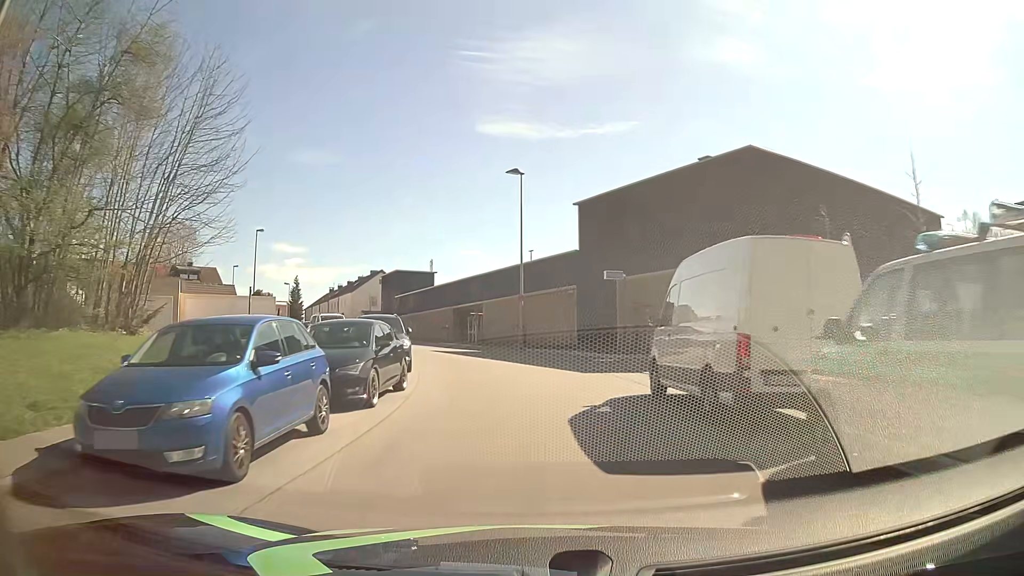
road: residential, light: Day
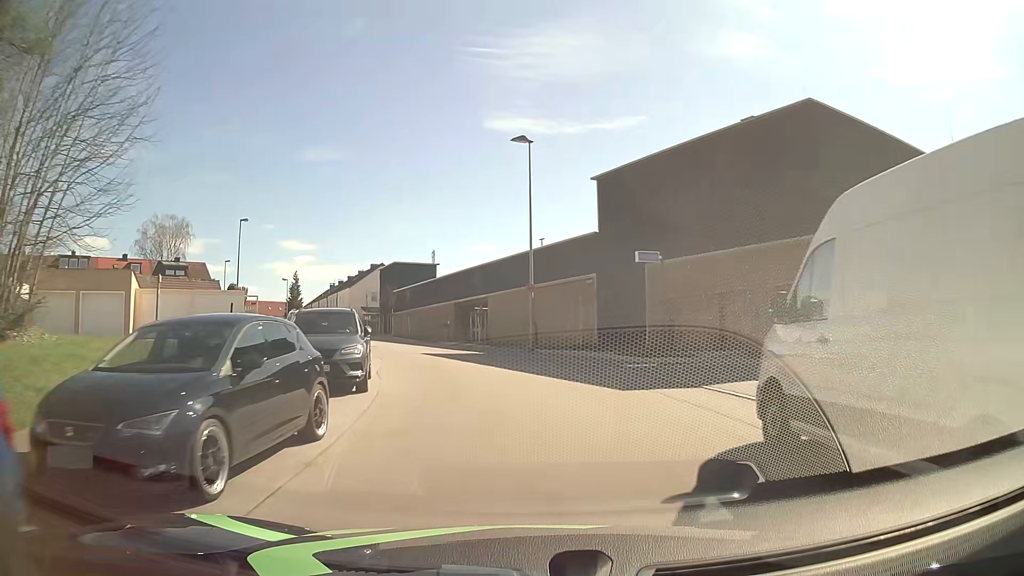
(0.0, +6.1) m; -1°
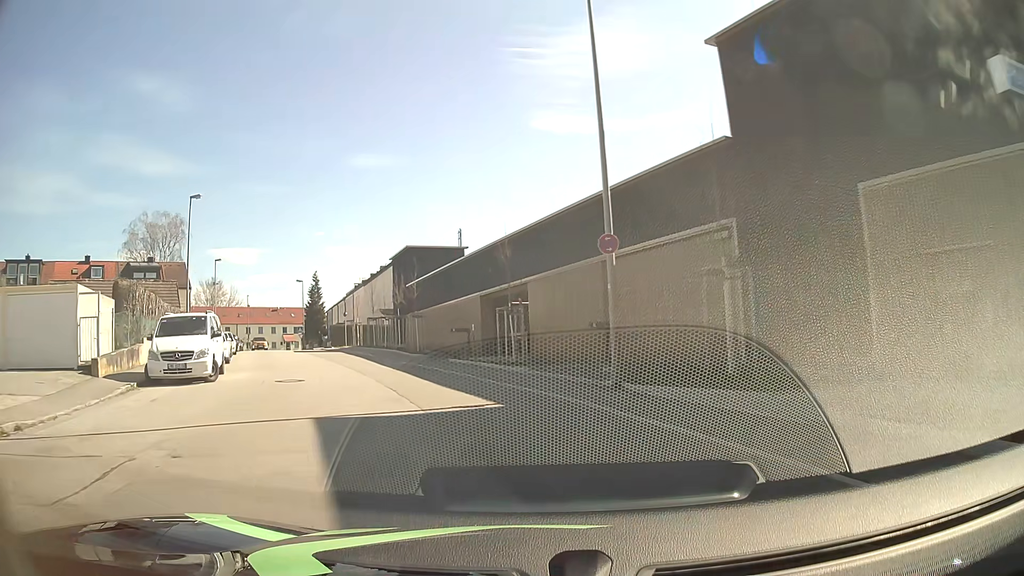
(-0.4, +17.4) m; -5°
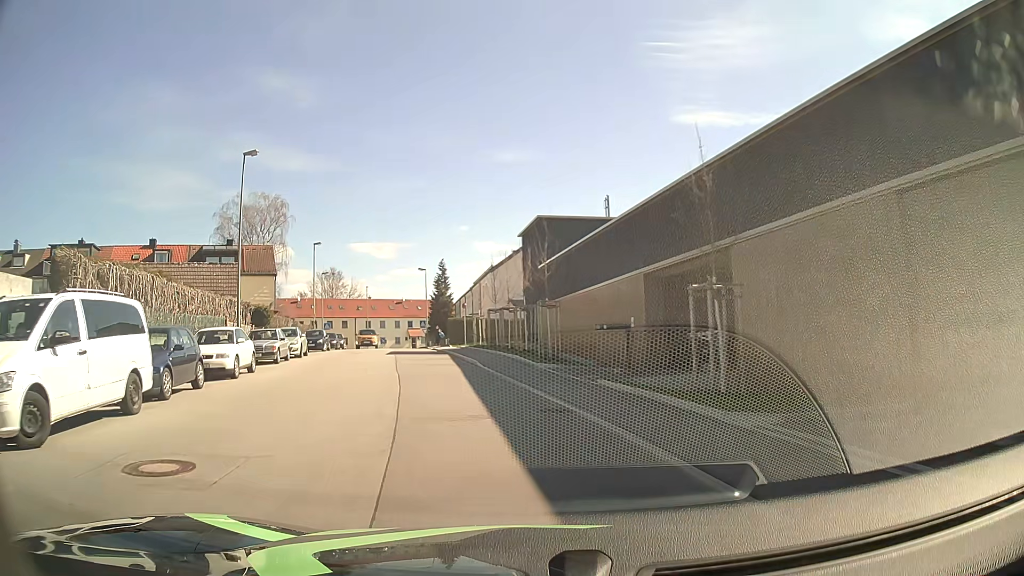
(-1.2, +11.6) m; -12°
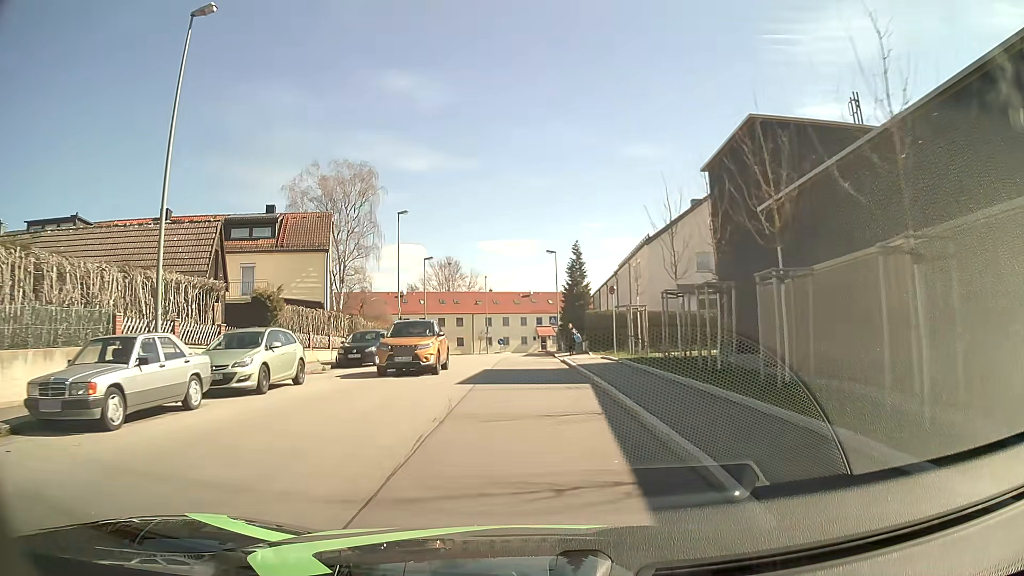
(-2.3, +17.9) m; -12°
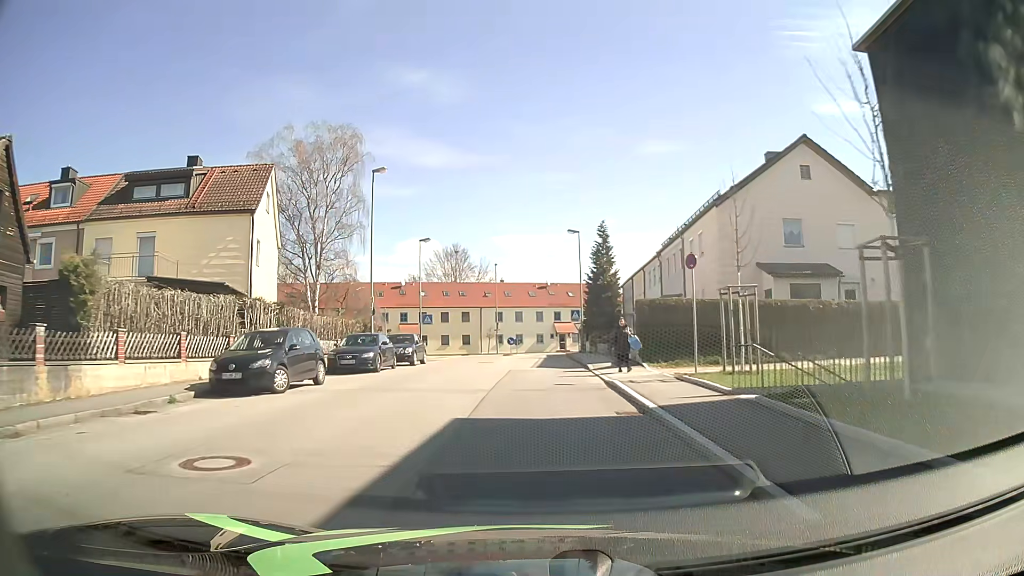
(-0.2, +12.4) m; -1°
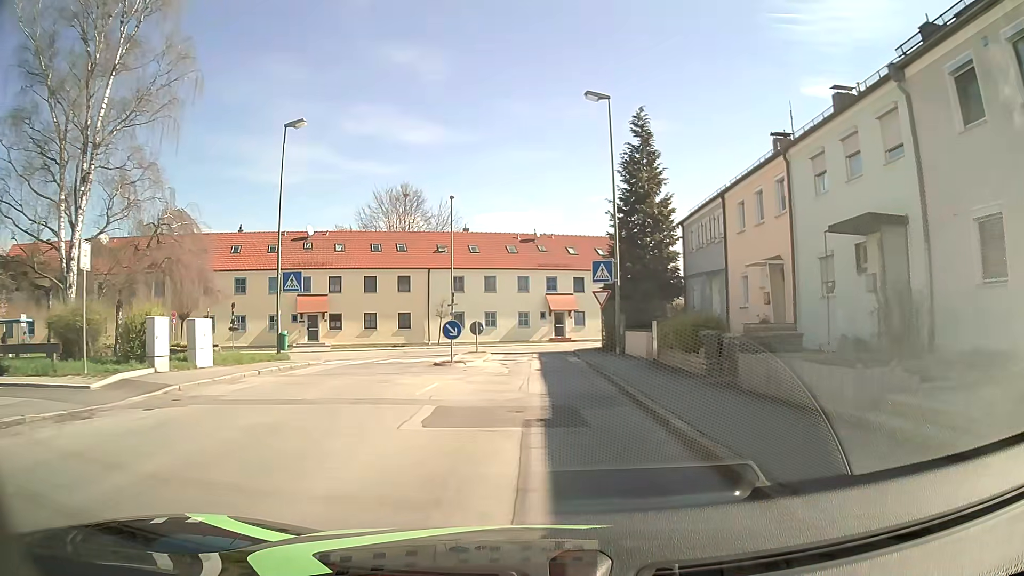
(+0.2, +30.3) m; +1°
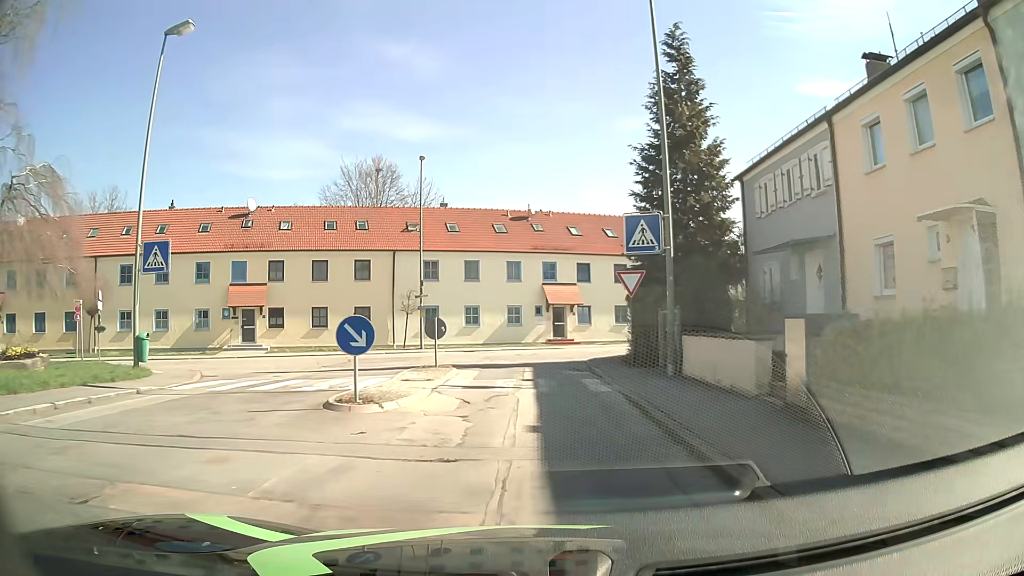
(+0.1, +10.4) m; 0°
